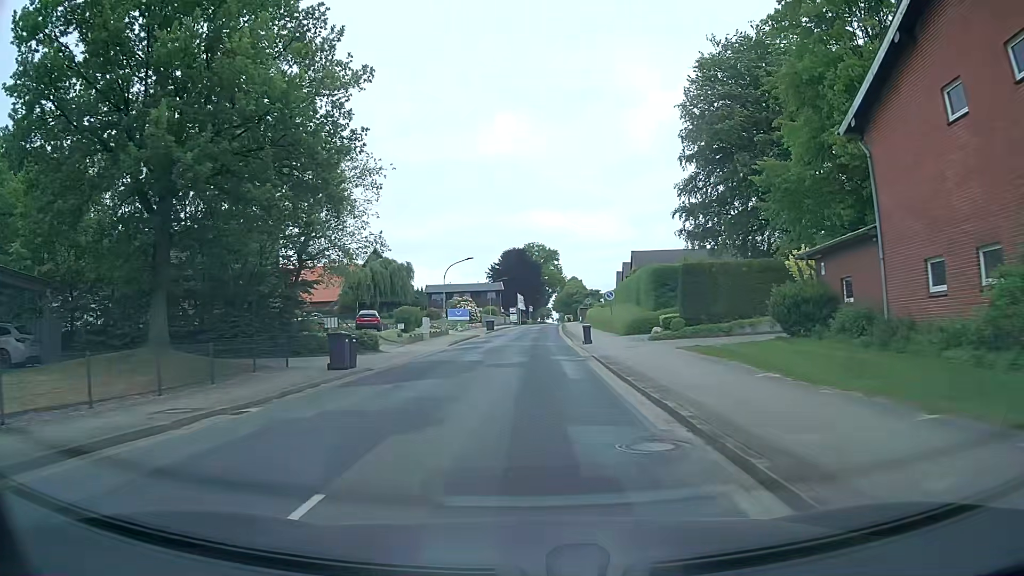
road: tertiary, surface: asphalt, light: Day
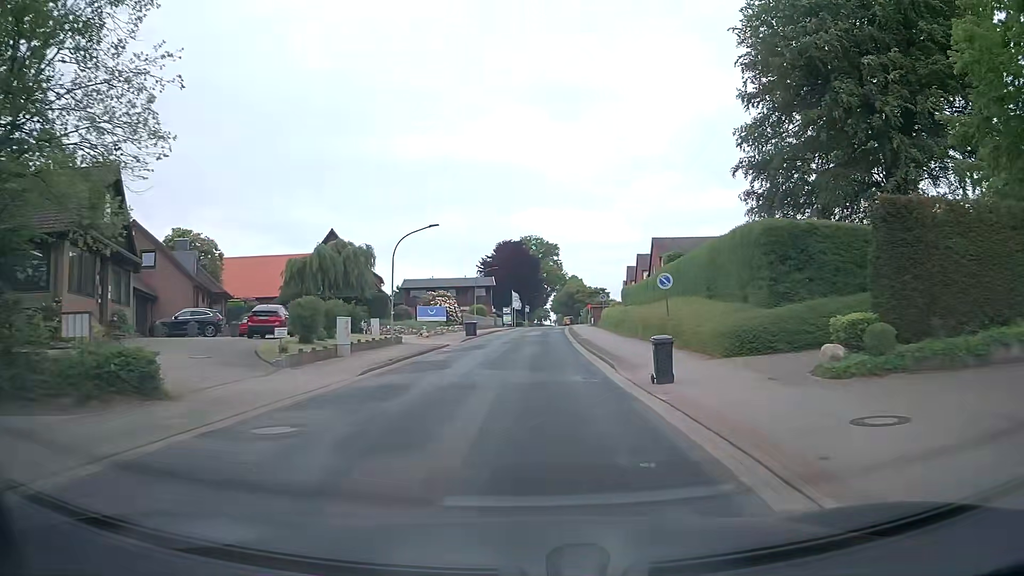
(0.0, +19.2) m; 0°
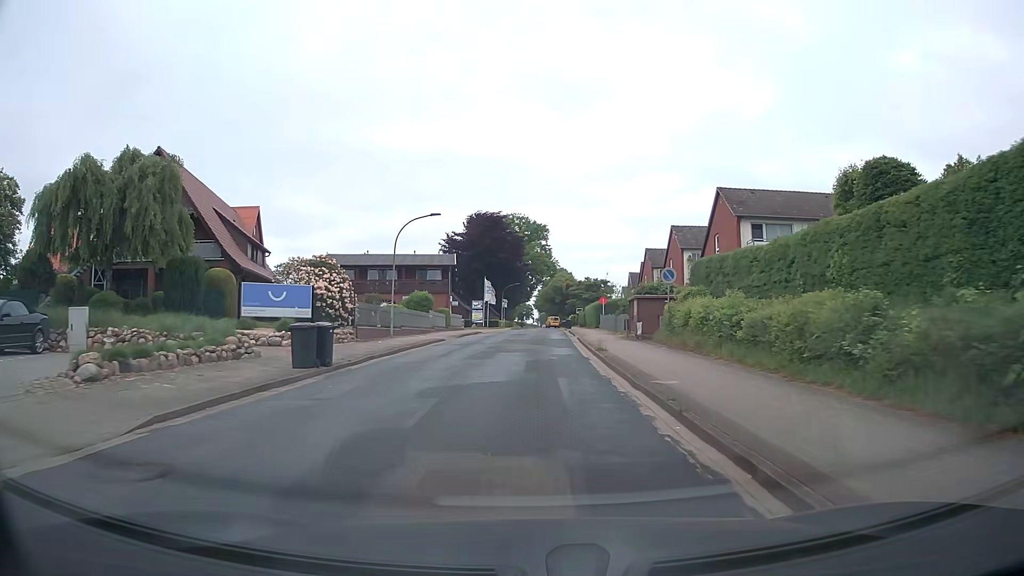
(+0.7, +33.8) m; +2°
(0, +10) (0, +20) (0, +30) (+1, +40) (+1, +50) (+1, +60) (+2, +70) (+2, +80) (+2, +90) (+3, +100) m
